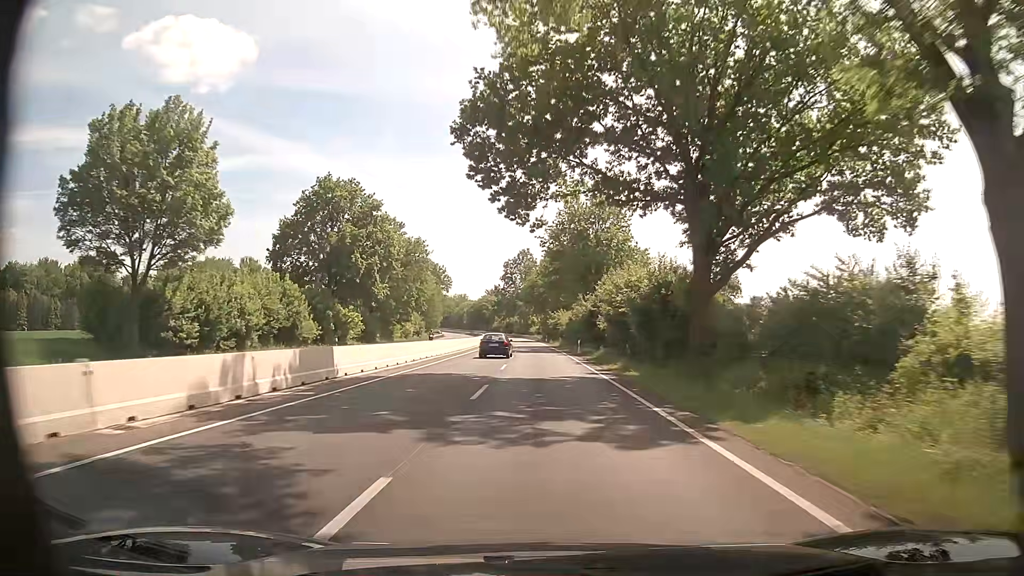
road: trunk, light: Day
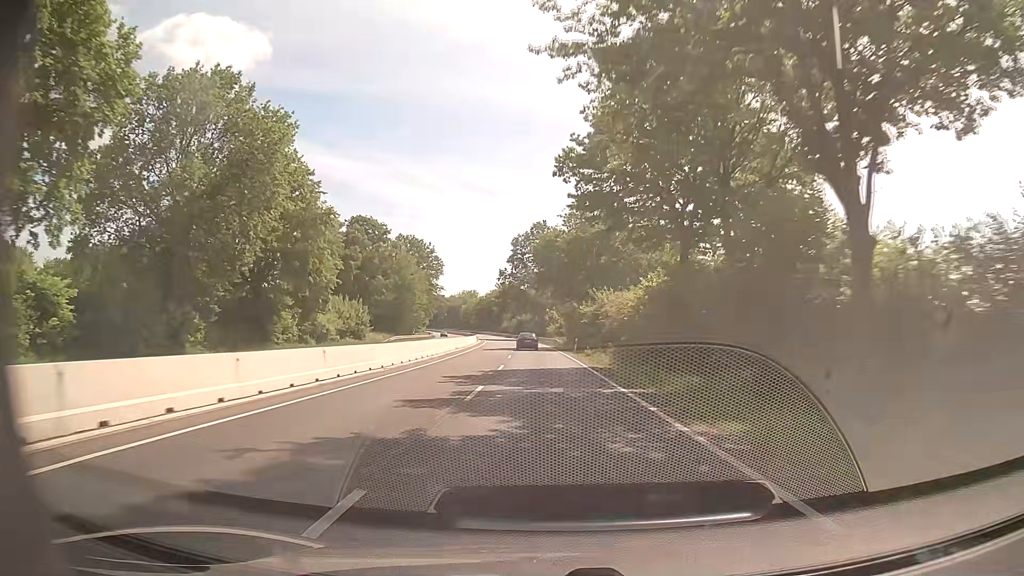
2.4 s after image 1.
(-0.9, +49.3) m; -2°
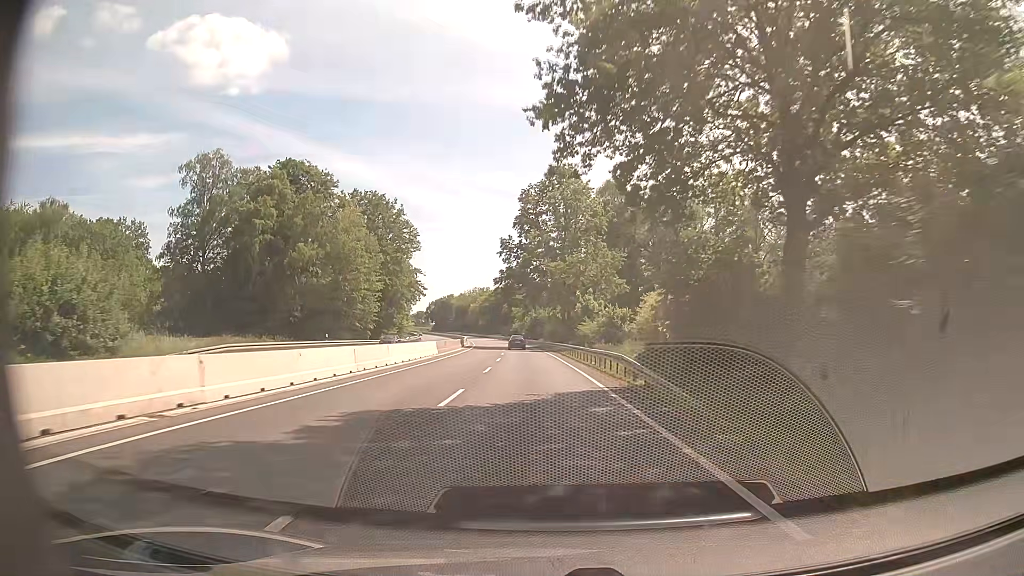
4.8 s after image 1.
(-0.7, +49.7) m; -2°
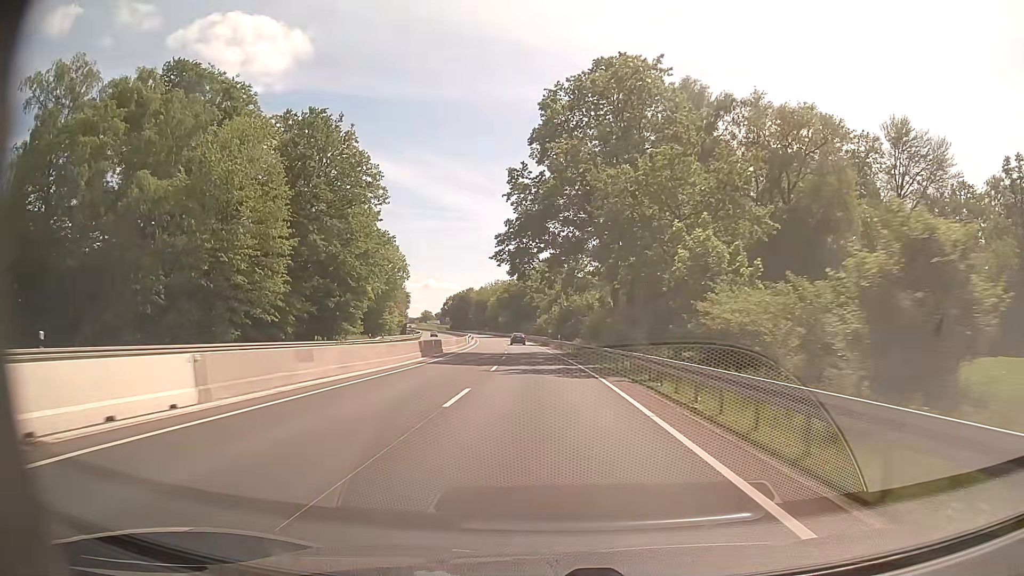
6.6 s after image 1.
(-0.8, +36.9) m; -3°
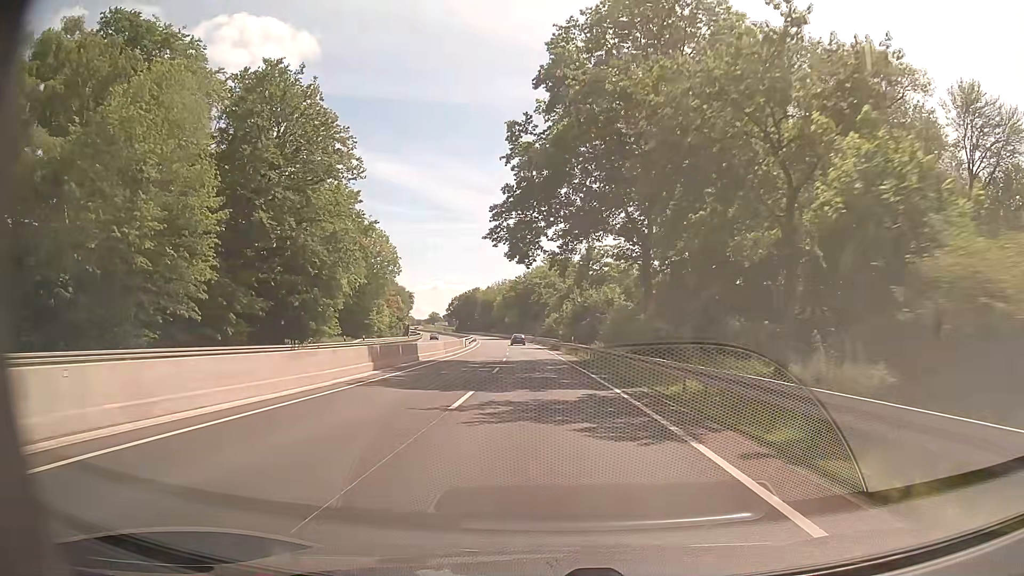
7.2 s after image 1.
(-0.1, +12.2) m; -1°
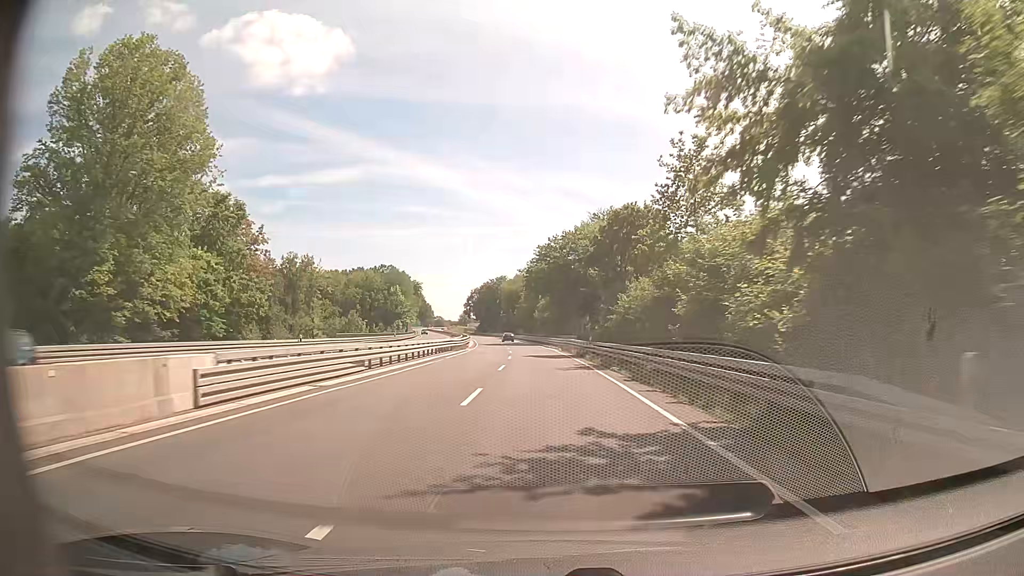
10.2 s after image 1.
(-2.0, +60.8) m; -3°
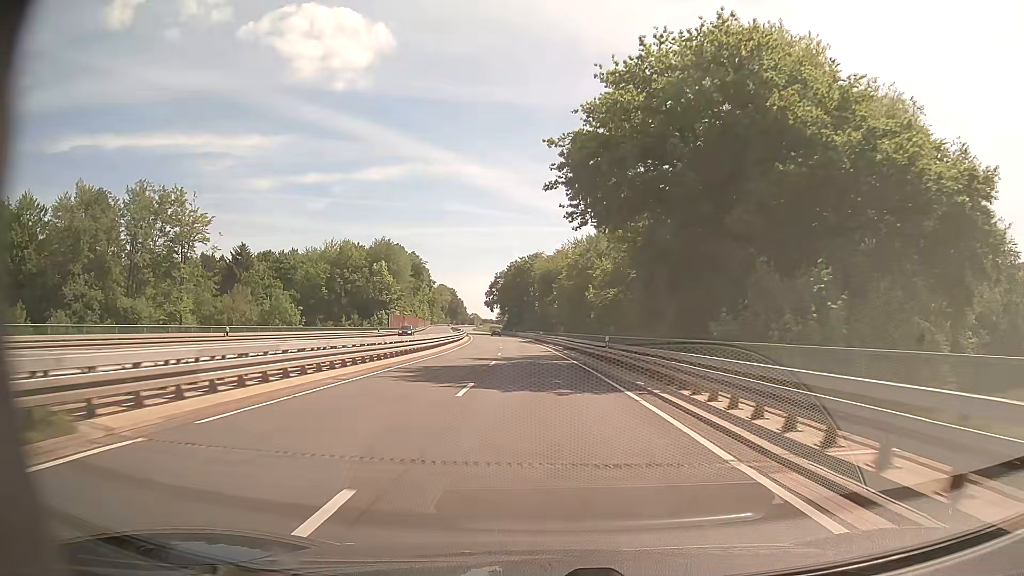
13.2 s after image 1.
(-1.7, +60.0) m; -4°
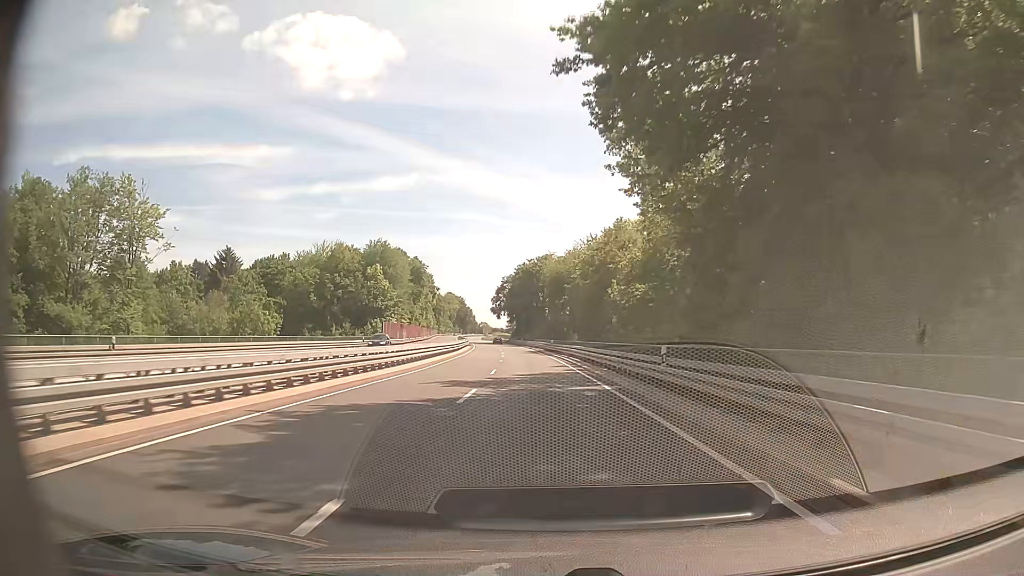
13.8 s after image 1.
(-0.1, +11.9) m; -1°
(0, +10) (0, +20) (-1, +30) (-1, +40) (-1, +50) (-2, +60) (-3, +70) (-3, +80) (-4, +90) (-5, +100) m
